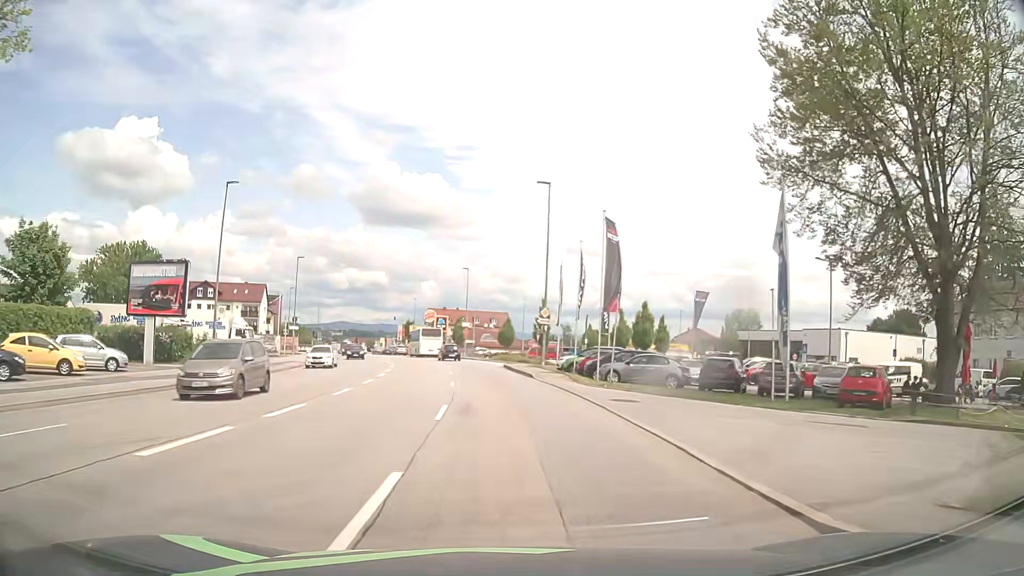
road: tertiary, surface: asphalt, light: Day
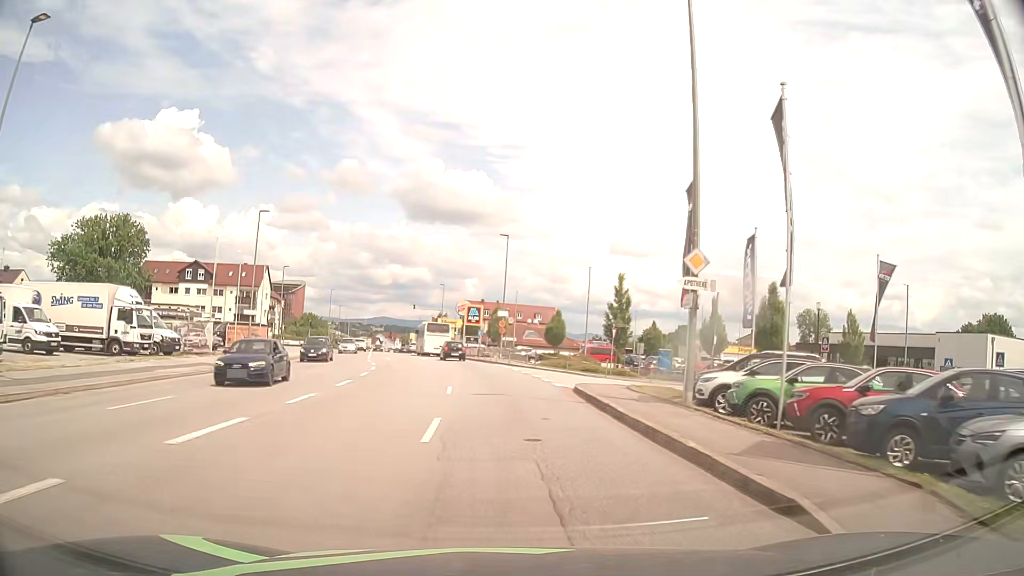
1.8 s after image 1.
(-0.8, +22.6) m; -4°
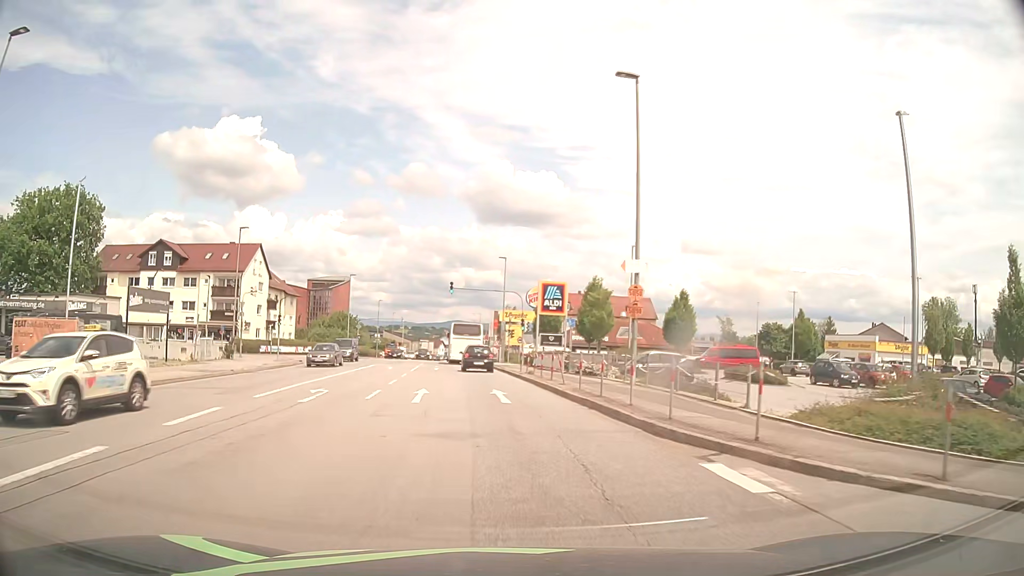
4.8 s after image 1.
(-1.8, +33.6) m; -6°
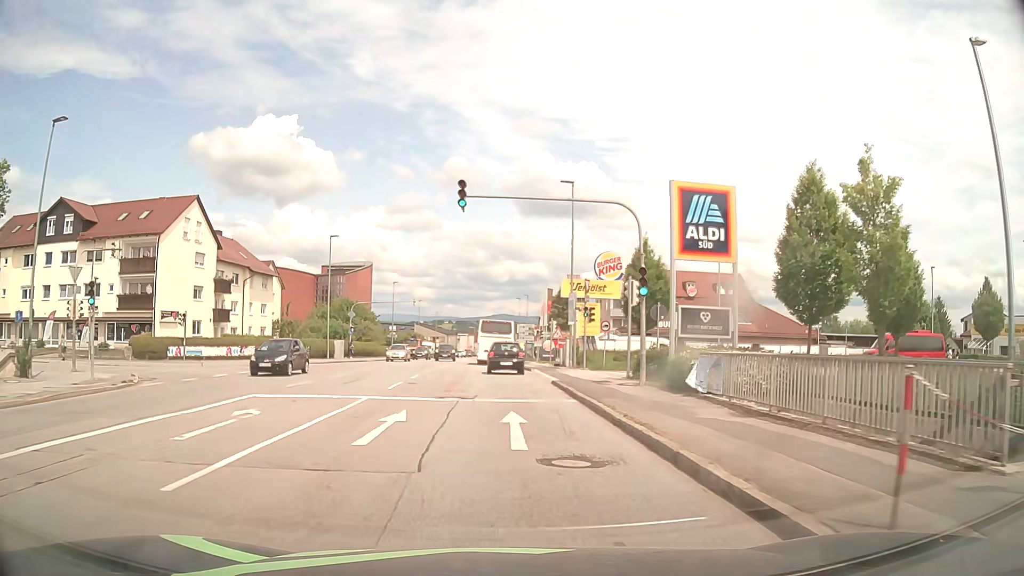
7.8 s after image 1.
(-1.3, +29.1) m; -4°
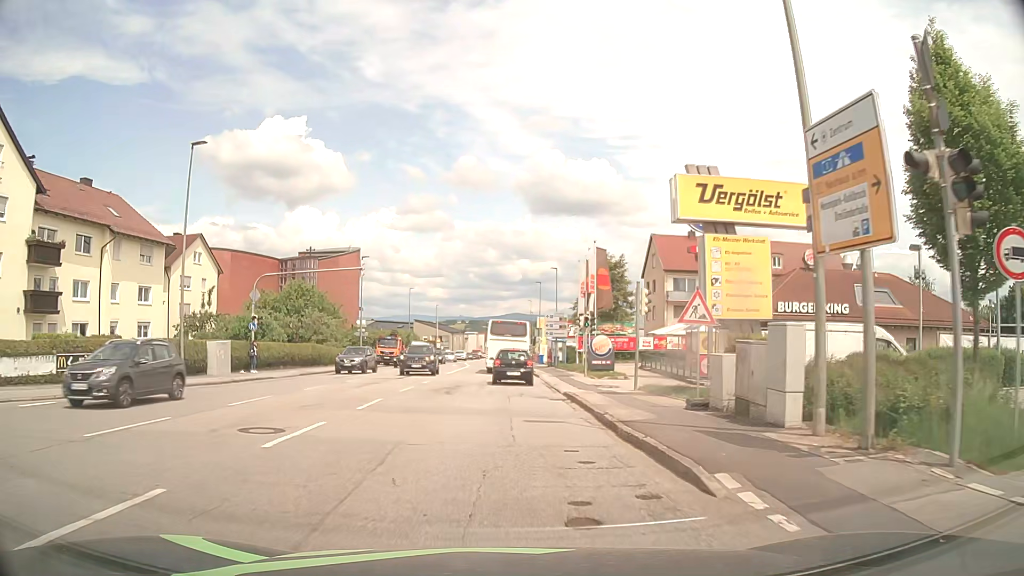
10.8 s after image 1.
(-0.4, +28.5) m; -2°
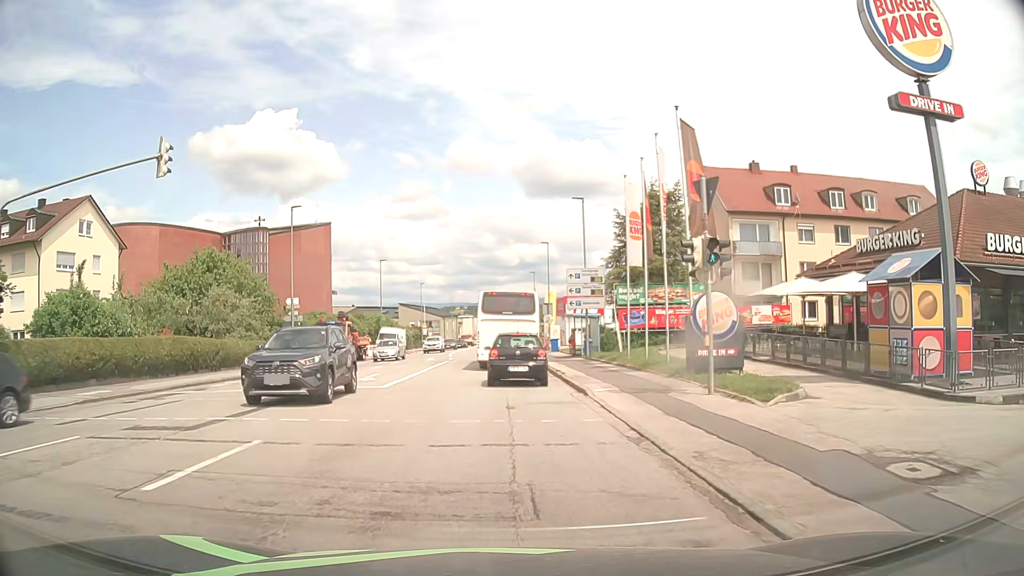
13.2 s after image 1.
(+0.2, +20.7) m; +1°
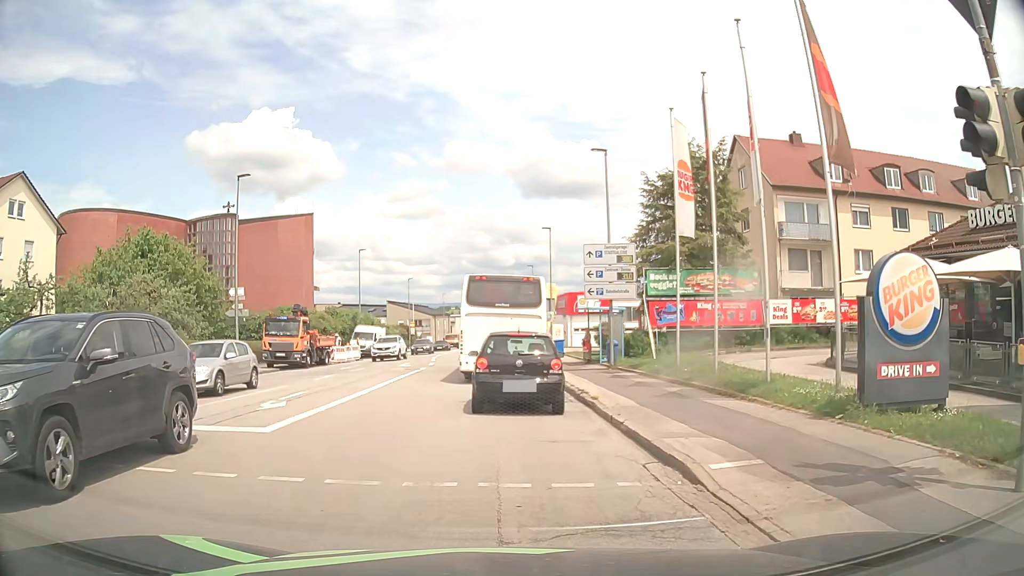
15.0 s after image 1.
(-0.1, +8.6) m; 0°
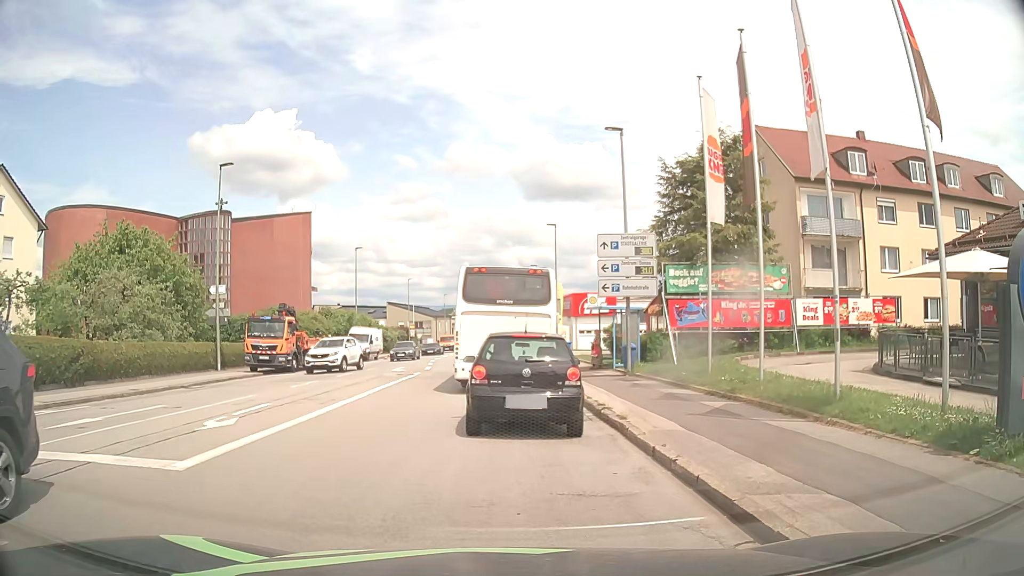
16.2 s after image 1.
(0.0, +2.8) m; 0°
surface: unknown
(0, +10) (0, +20) (0, +30) (0, +40) (0, +50) (0, +60) (-1, +70) (0, +80) (0, +90) (0, +100) m
